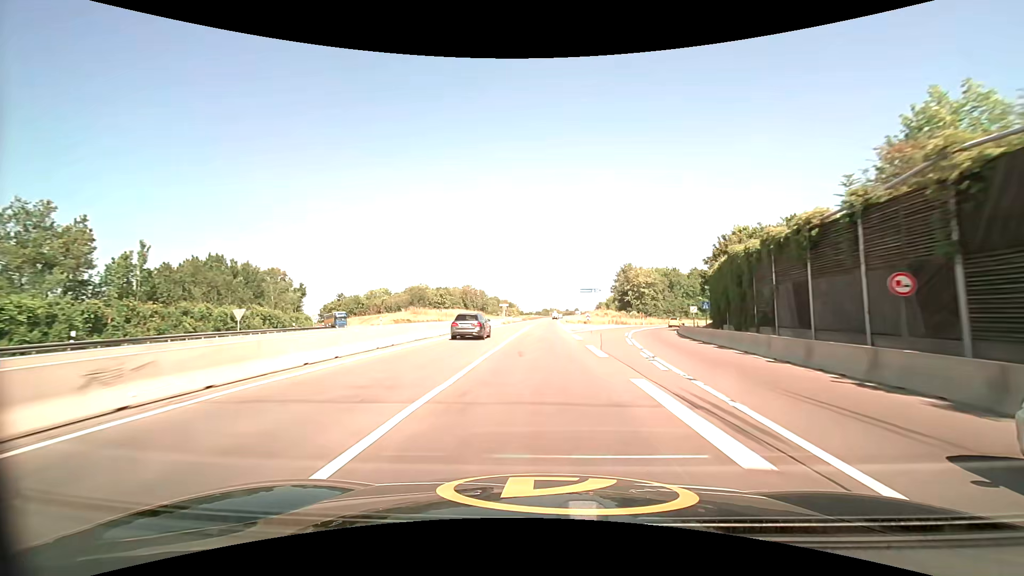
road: trunk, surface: asphalt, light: Day
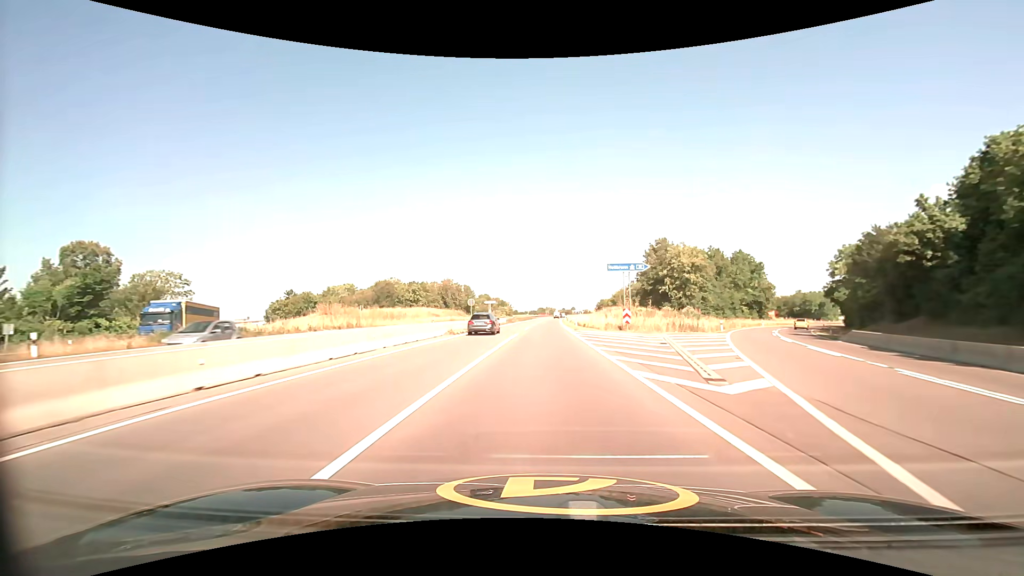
(+0.4, +40.1) m; +1°
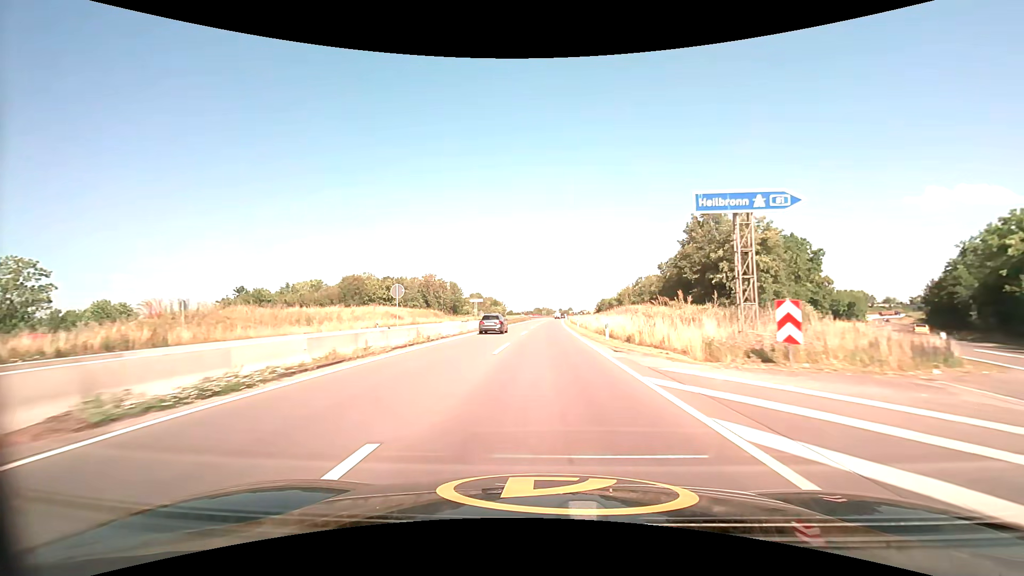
(+0.1, +26.9) m; +1°
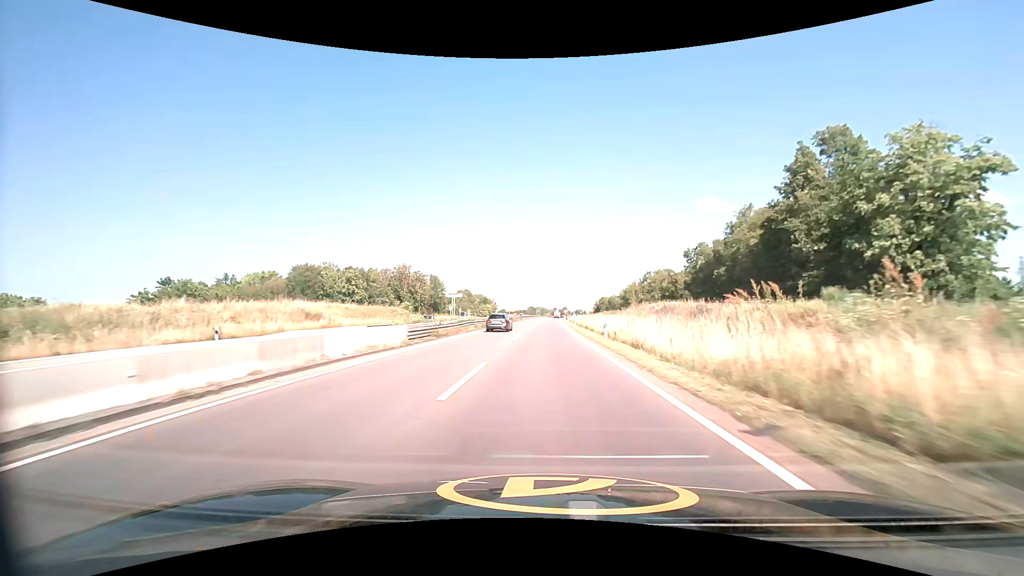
(+0.1, +27.2) m; +1°
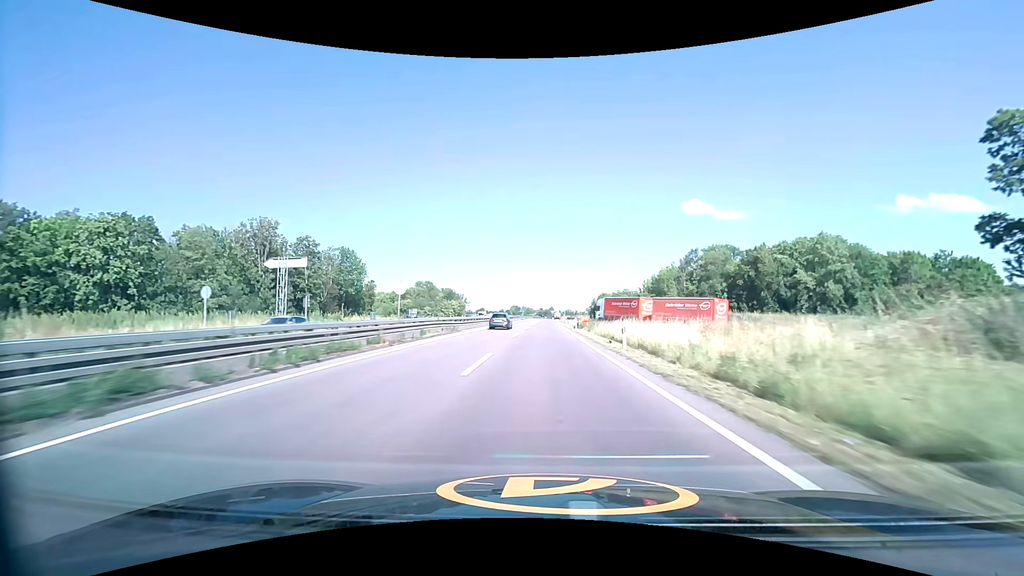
(+1.0, +69.1) m; +2°
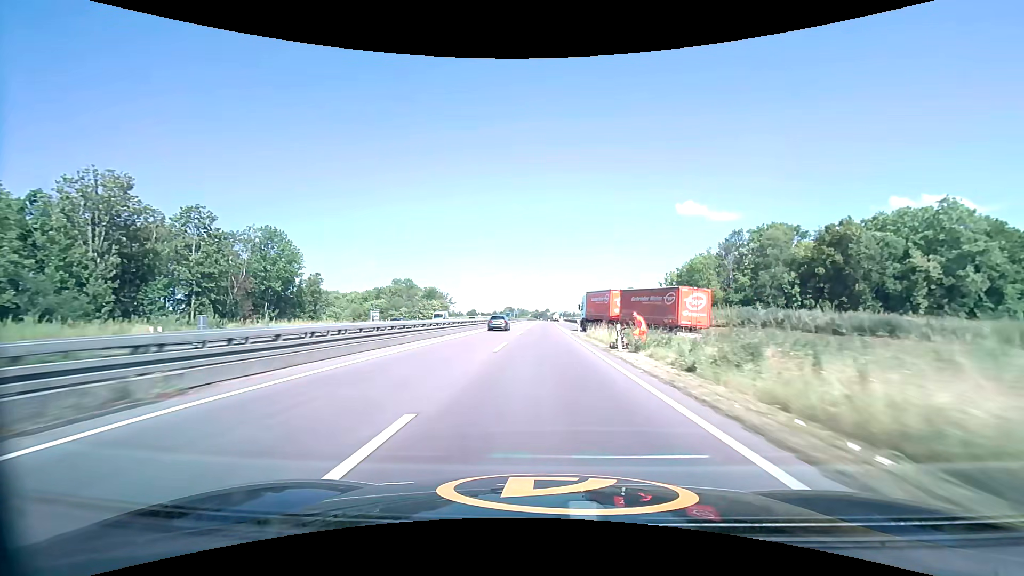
(+0.2, +28.2) m; +1°
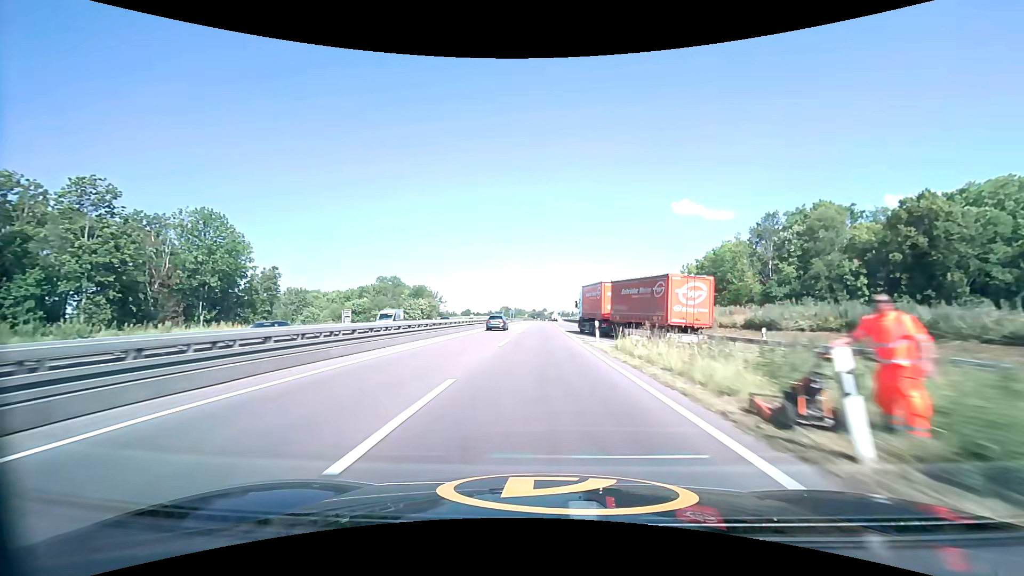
(0.0, +14.5) m; 0°
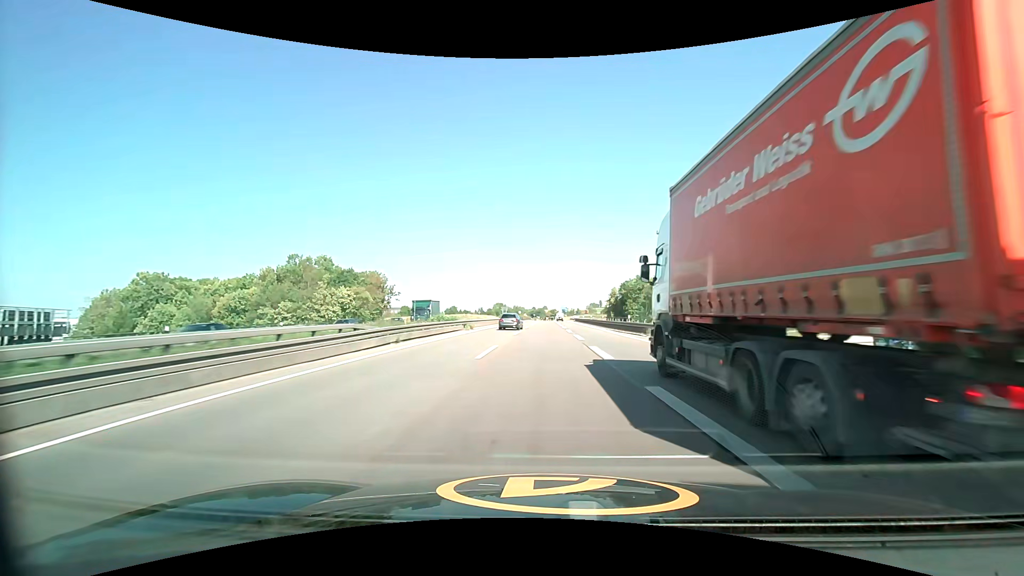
(+0.2, +61.5) m; 0°
(0, +10) (0, +20) (0, +30) (0, +40) (0, +50) (0, +60) (+1, +70) (+1, +80) (+1, +90) (+2, +100) m
